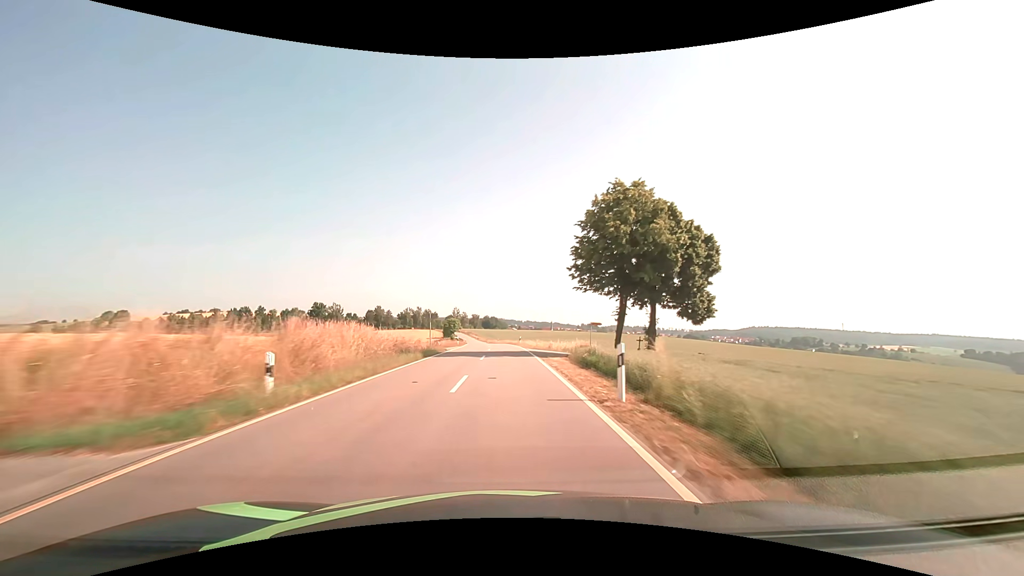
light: Day
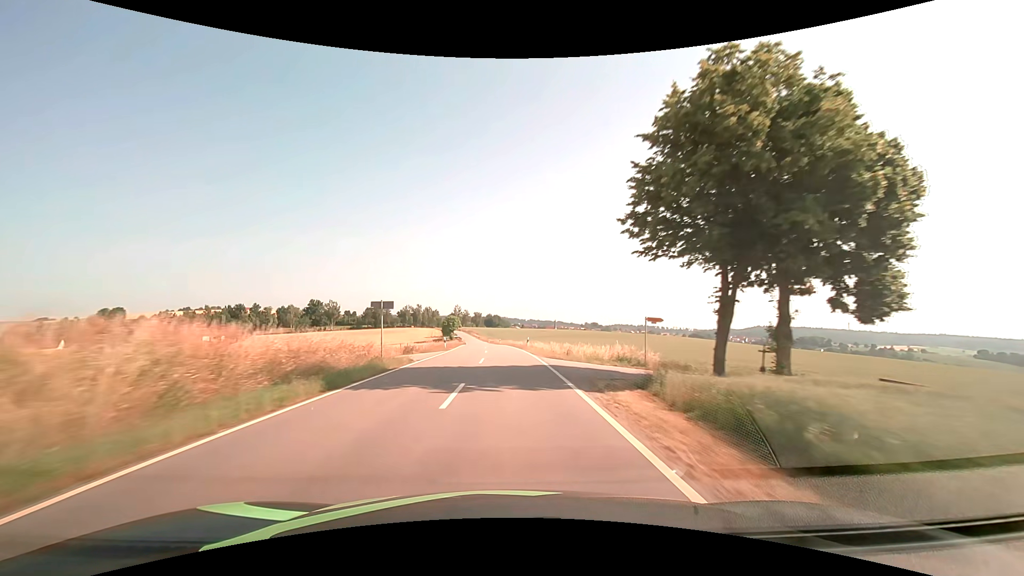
(0.0, +14.4) m; 0°
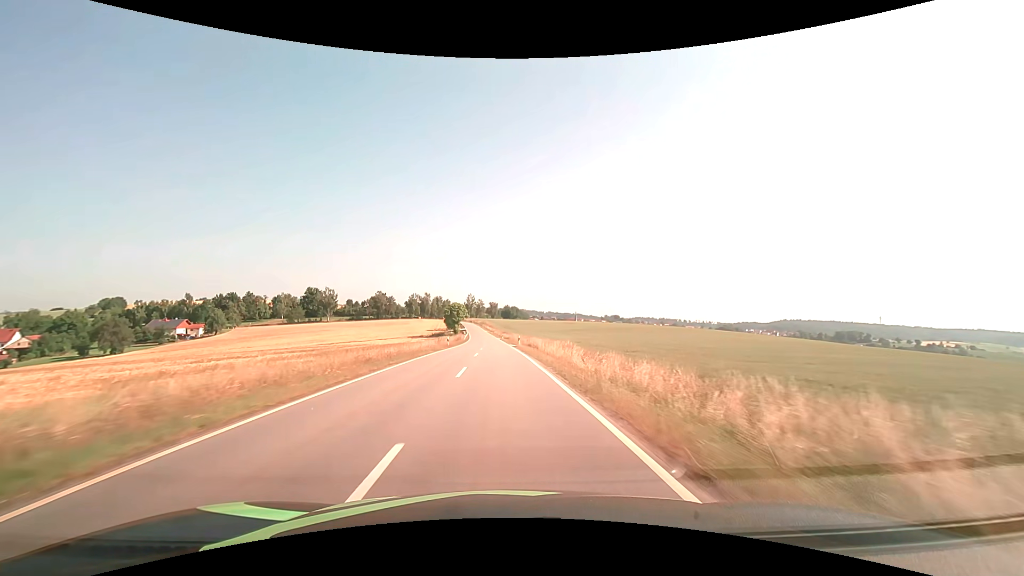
(-0.7, +43.2) m; -2°
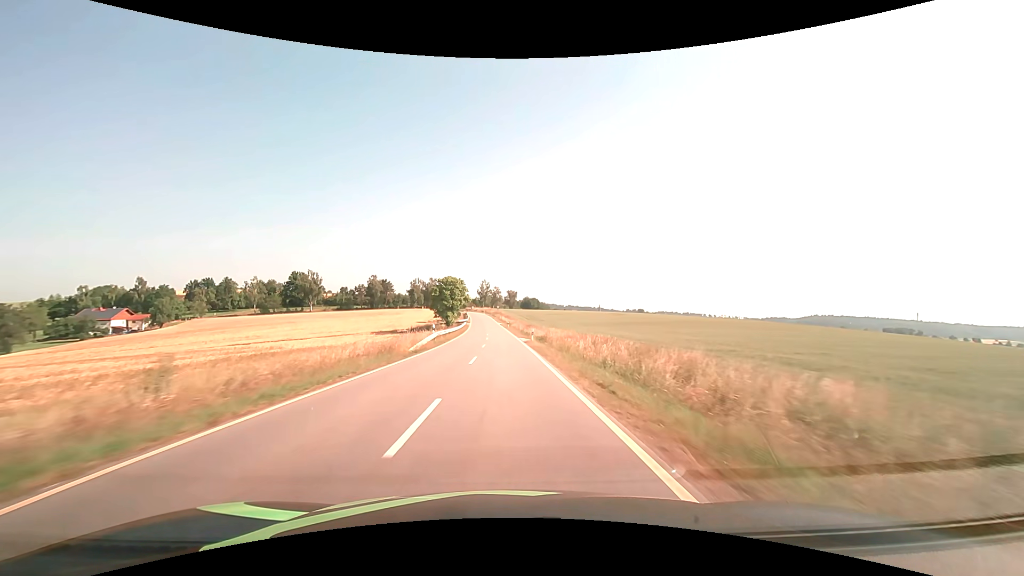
(-1.4, +57.6) m; -2°
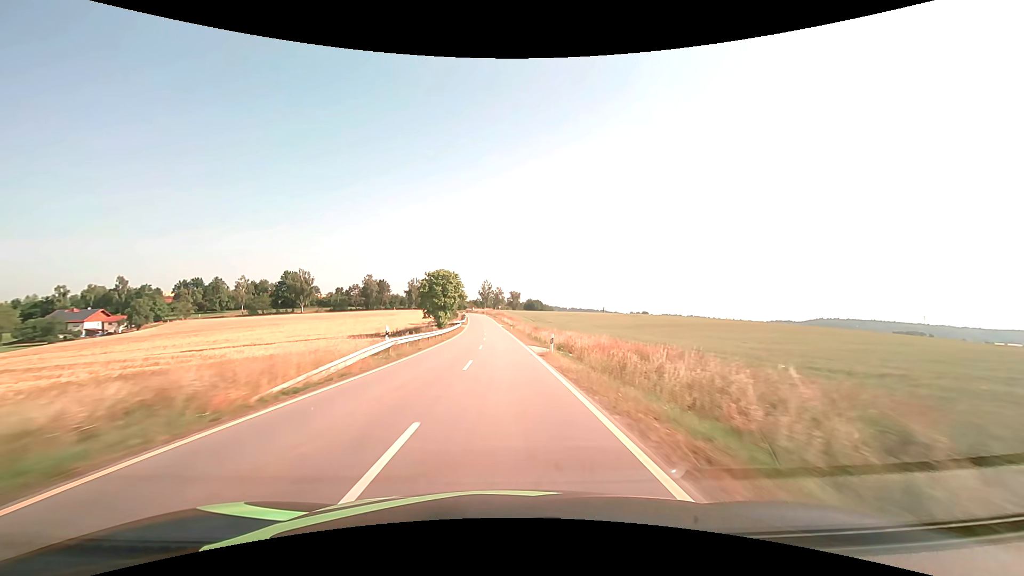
(0.0, +14.4) m; 0°
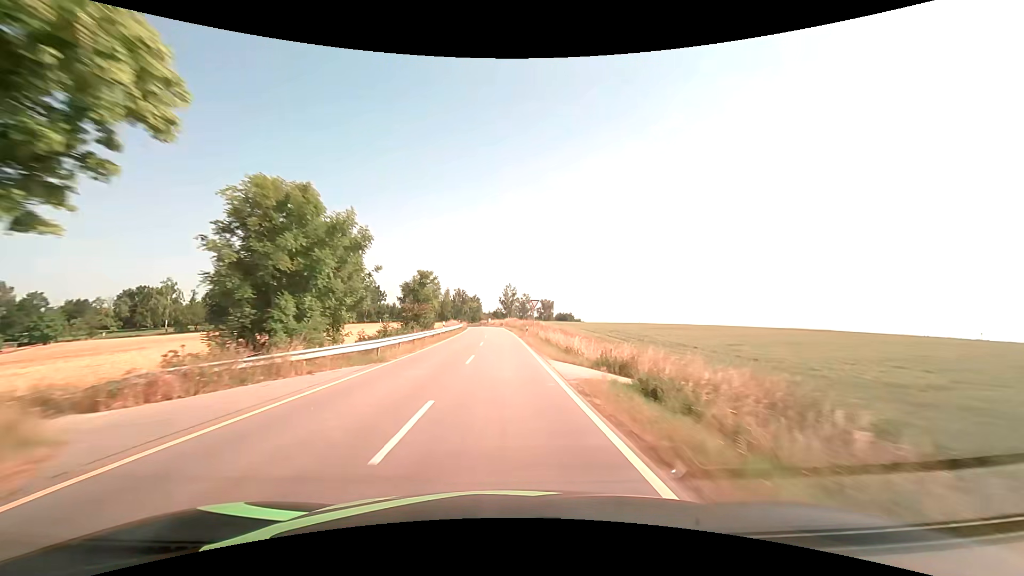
(-1.9, +71.0) m; -3°
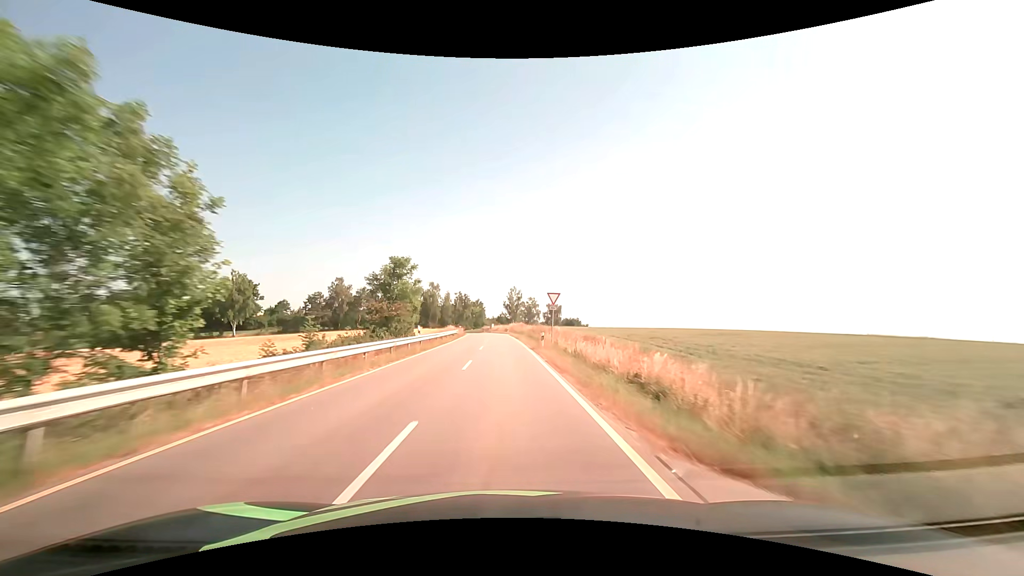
(-0.1, +14.1) m; -1°
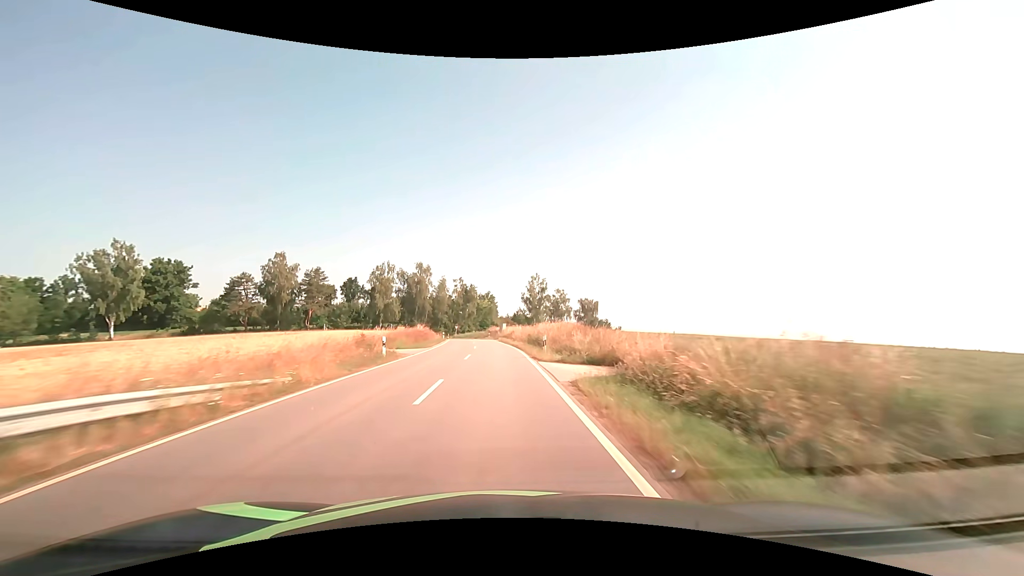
(-0.9, +55.2) m; -2°
(0, +10) (0, +20) (-1, +30) (-1, +40) (-2, +50) (-3, +60) (-4, +70) (-6, +80) (-8, +89) (-12, +99) m
